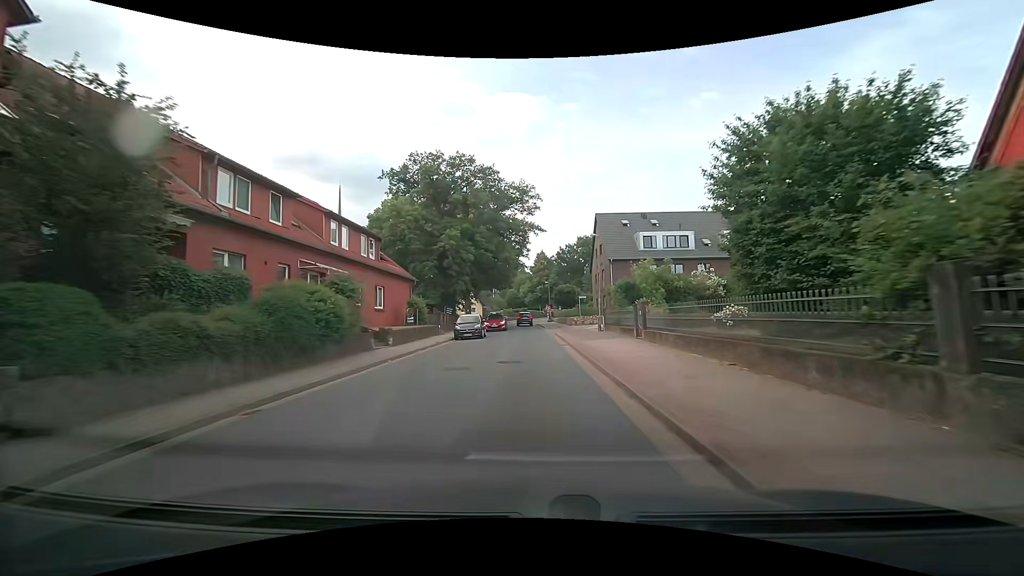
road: tertiary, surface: asphalt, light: Day
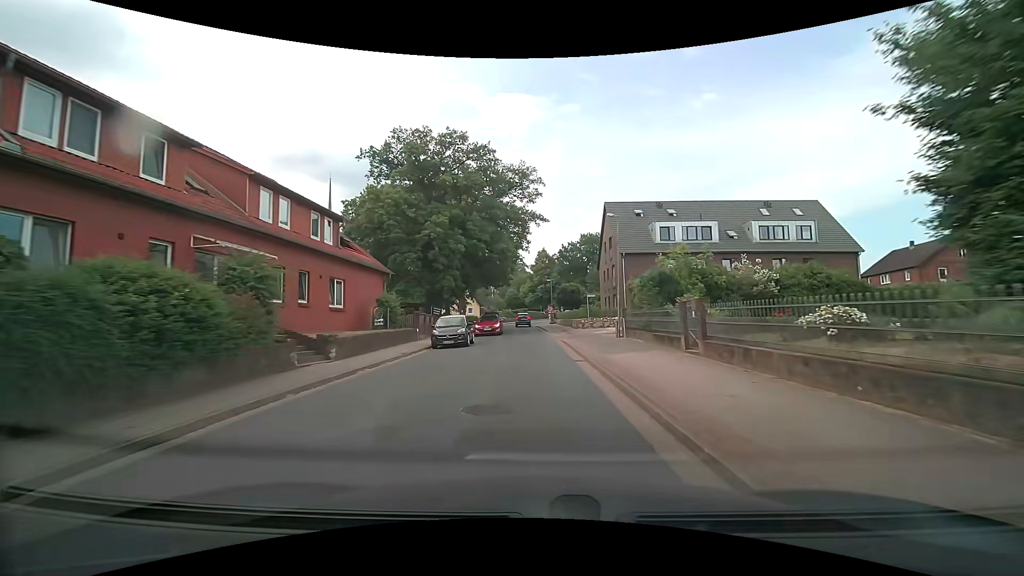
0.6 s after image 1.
(+0.1, +6.7) m; 0°
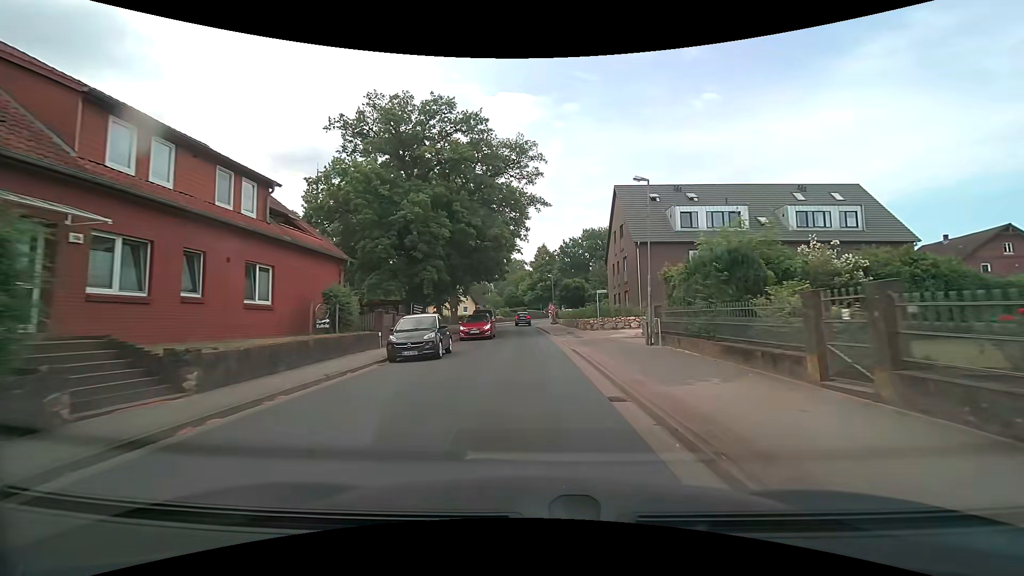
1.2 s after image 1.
(0.0, +6.8) m; 0°
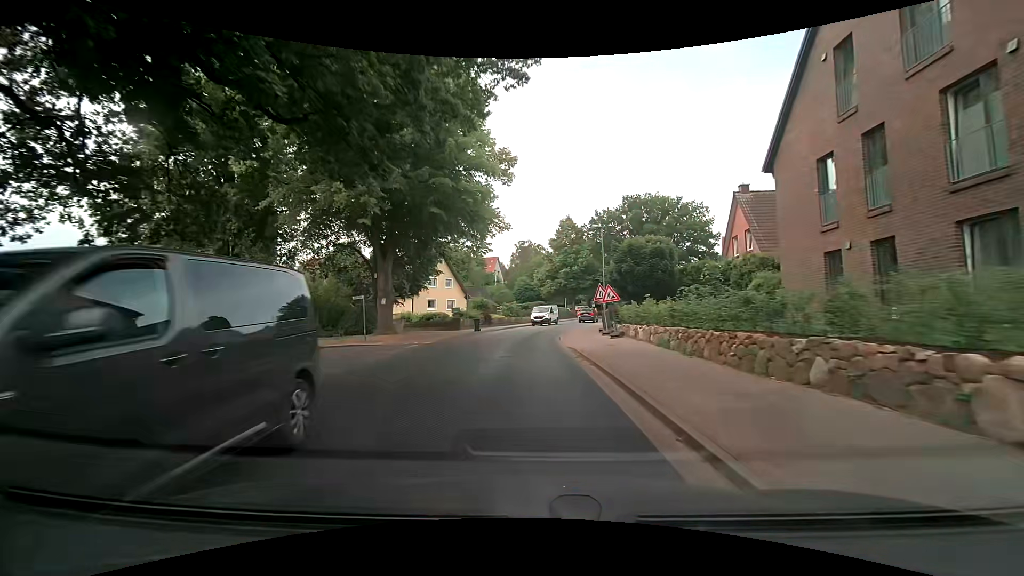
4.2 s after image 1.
(-0.3, +33.5) m; -2°
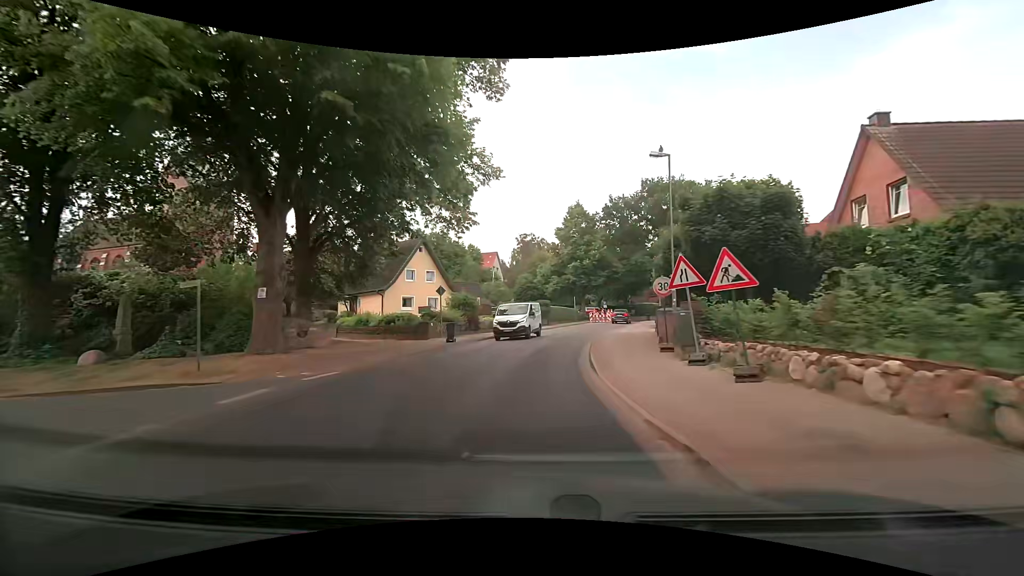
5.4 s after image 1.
(-0.2, +12.8) m; 0°
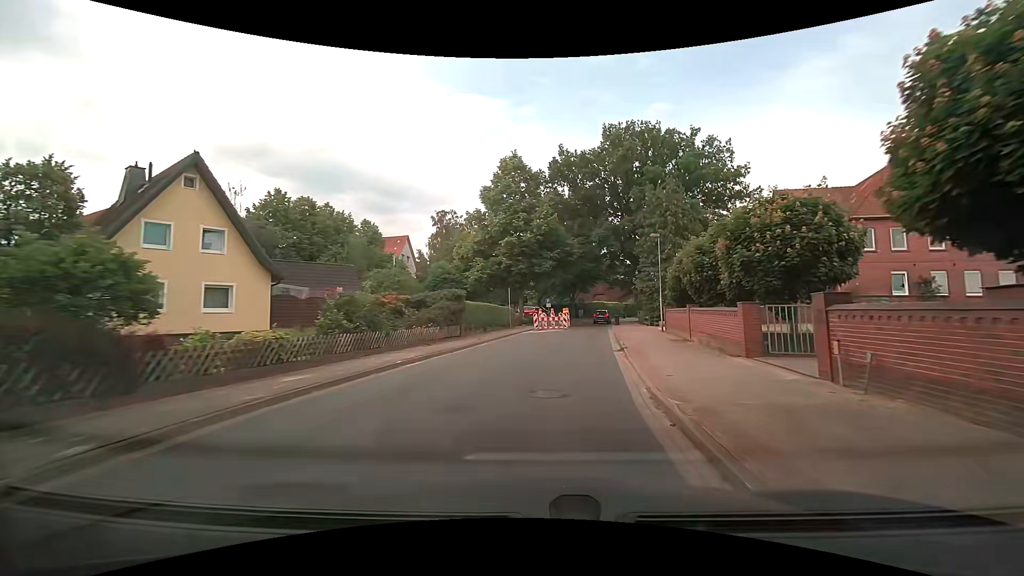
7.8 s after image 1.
(+1.2, +24.7) m; +8°
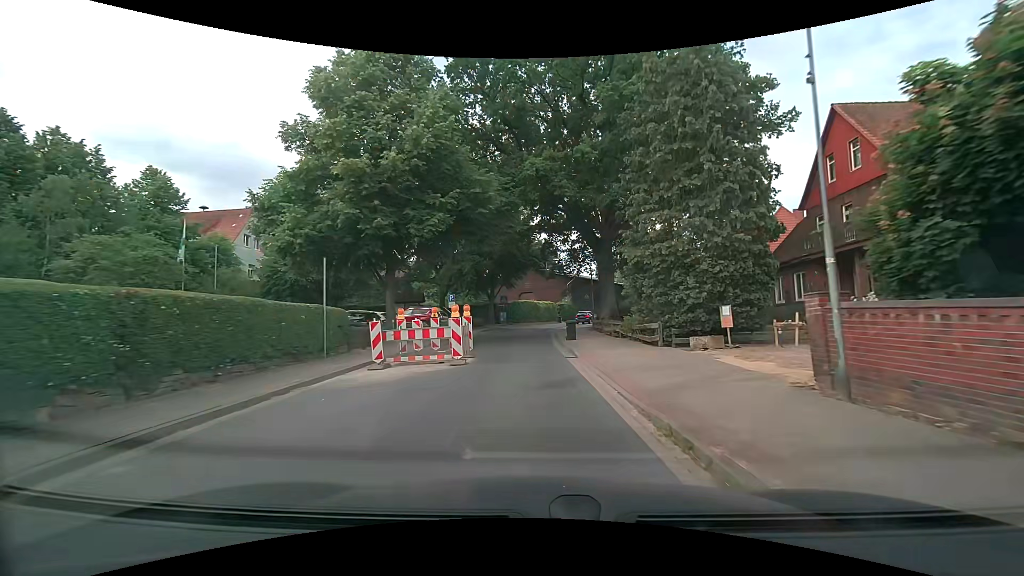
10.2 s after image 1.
(+1.9, +23.7) m; +8°
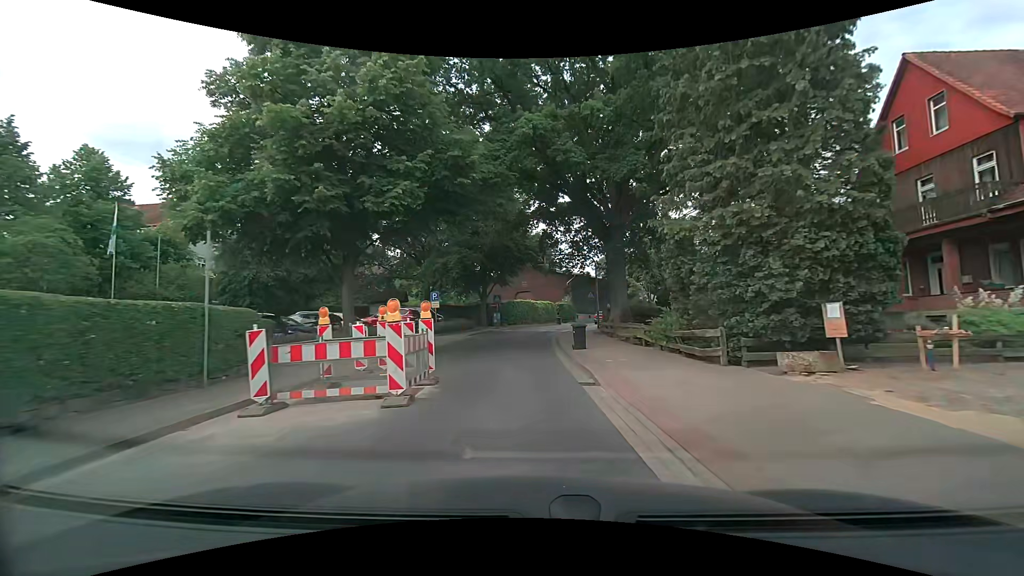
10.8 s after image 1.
(0.0, +5.7) m; 0°
(0, +10) (0, +20) (0, +30) (0, +40) (+2, +50) (+6, +59) (+10, +68) (+15, +77) (+20, +86) (+25, +94) m
